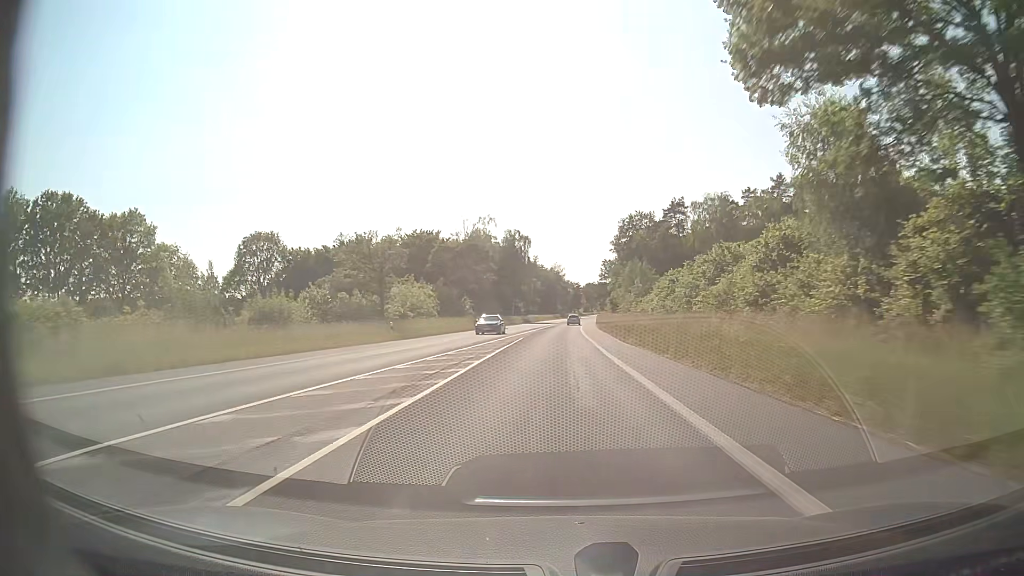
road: secondary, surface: asphalt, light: Day
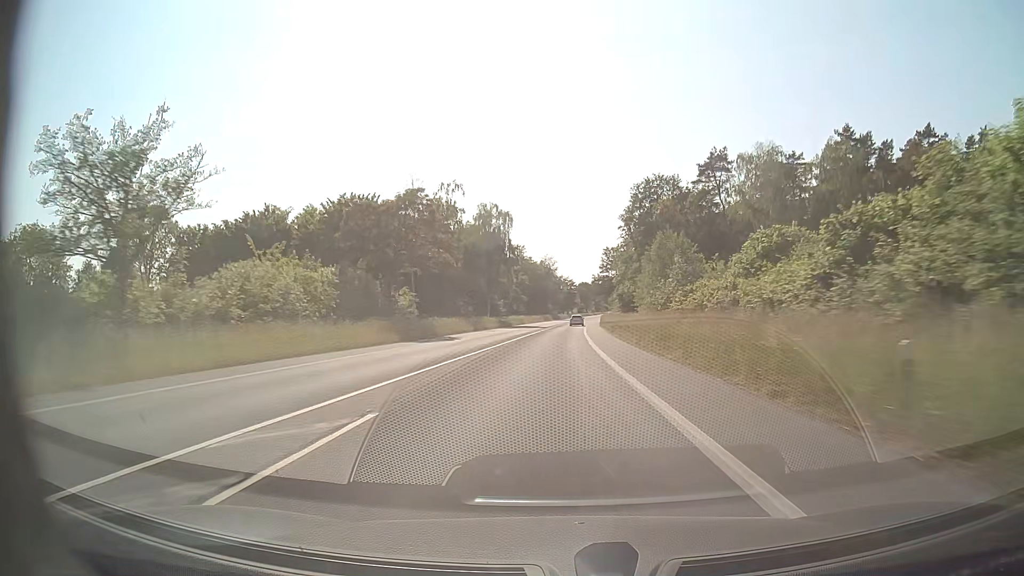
(+0.3, +31.6) m; +1°
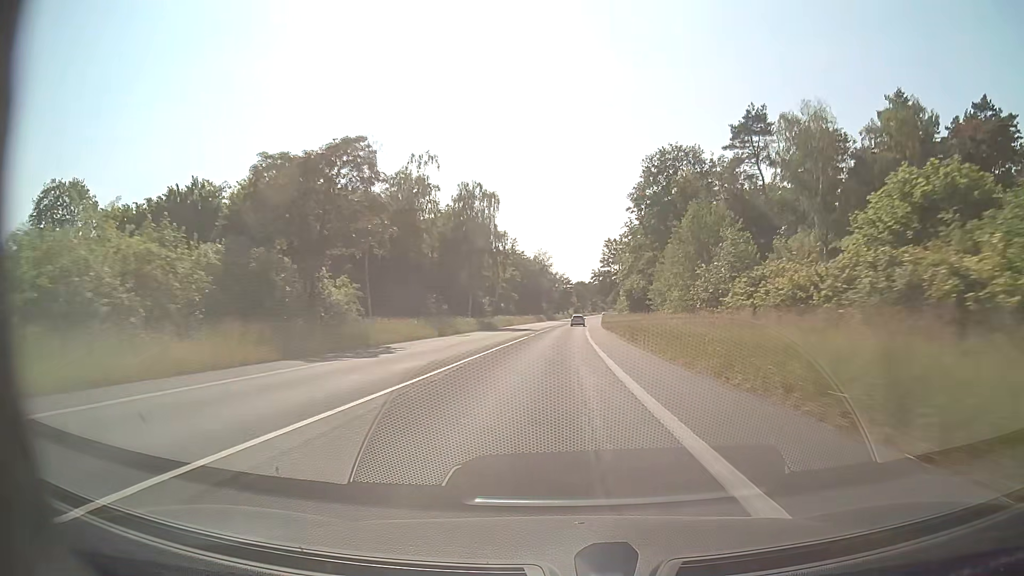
(0.0, +15.8) m; 0°
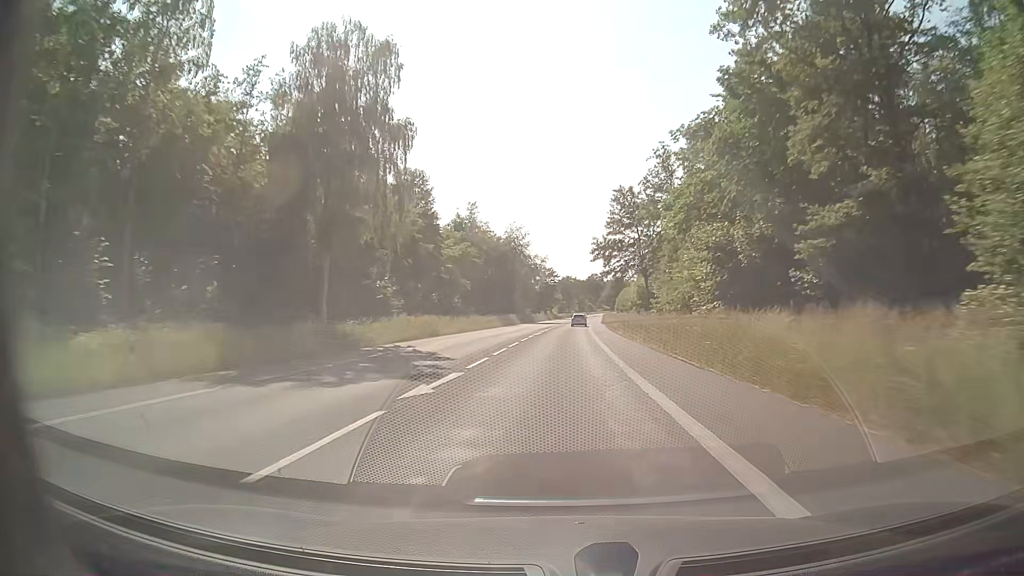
(+0.6, +47.4) m; +1°
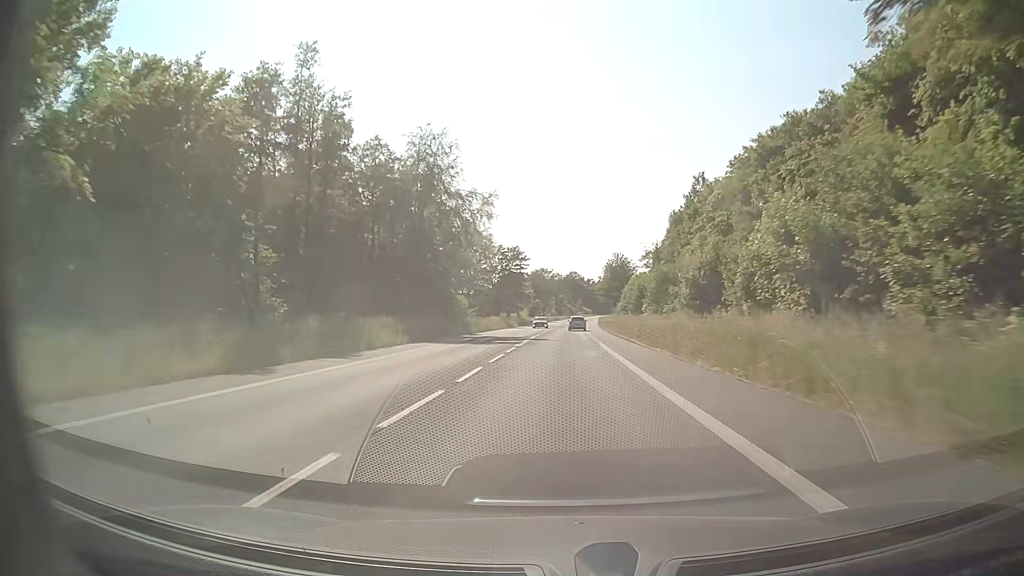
(+1.2, +62.8) m; +2°
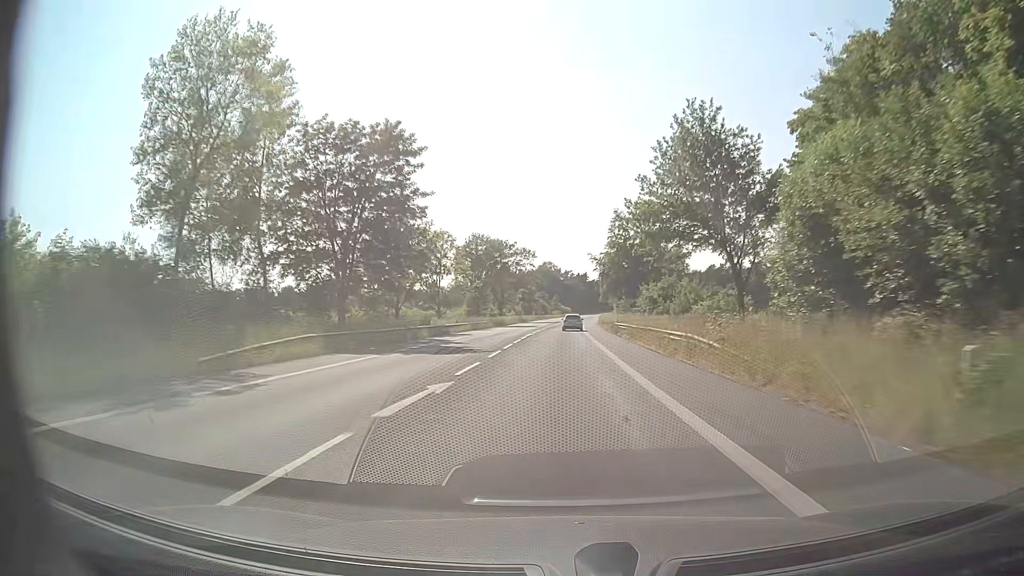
(+1.5, +76.4) m; +2°
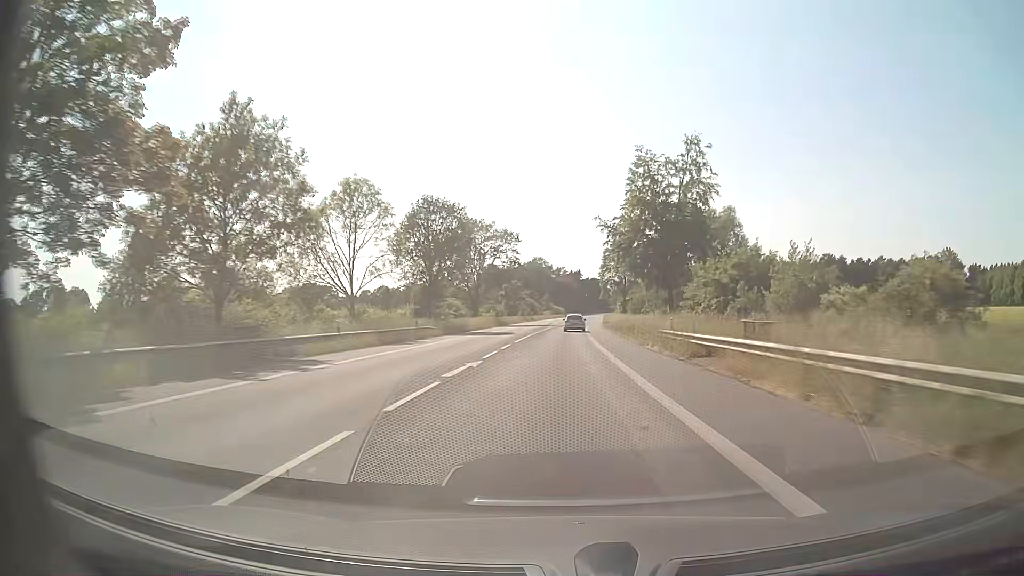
(+0.2, +29.8) m; +1°
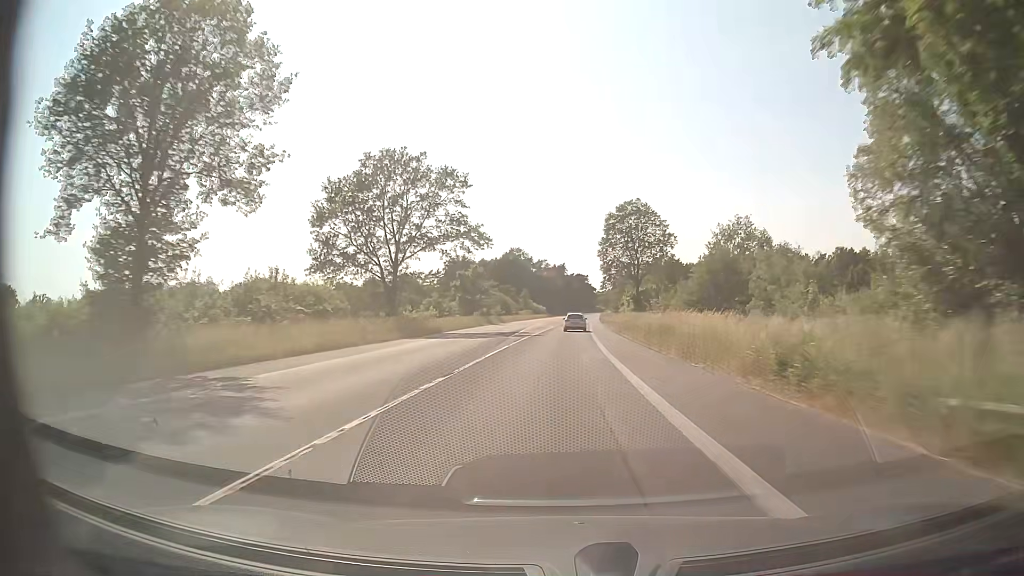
(+0.3, +44.2) m; +1°
(0, +10) (0, +20) (0, +30) (+1, +40) (+1, +50) (+1, +60) (+2, +70) (+2, +80) (+2, +90) (+3, +100) m
